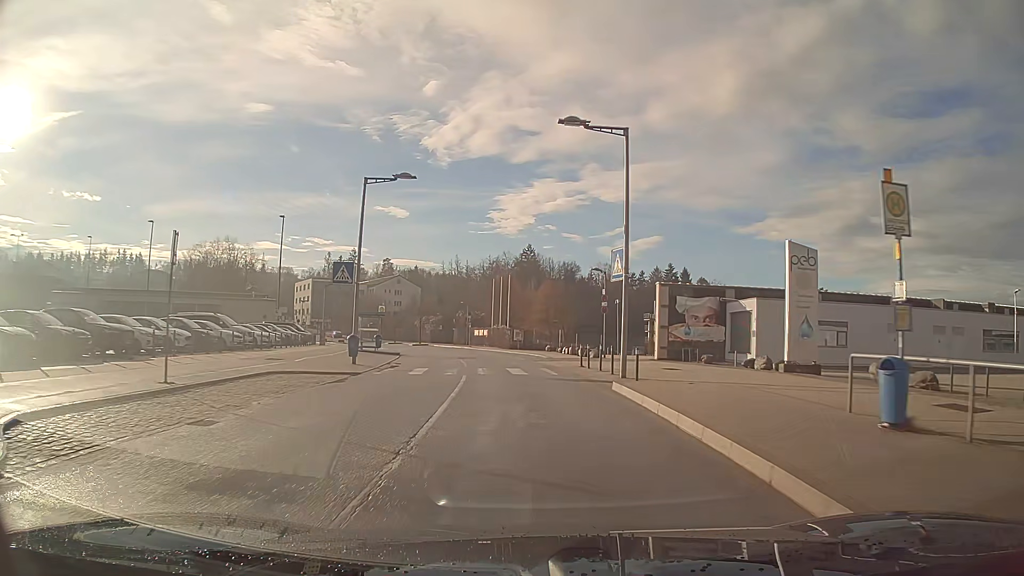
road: residential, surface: asphalt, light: Day
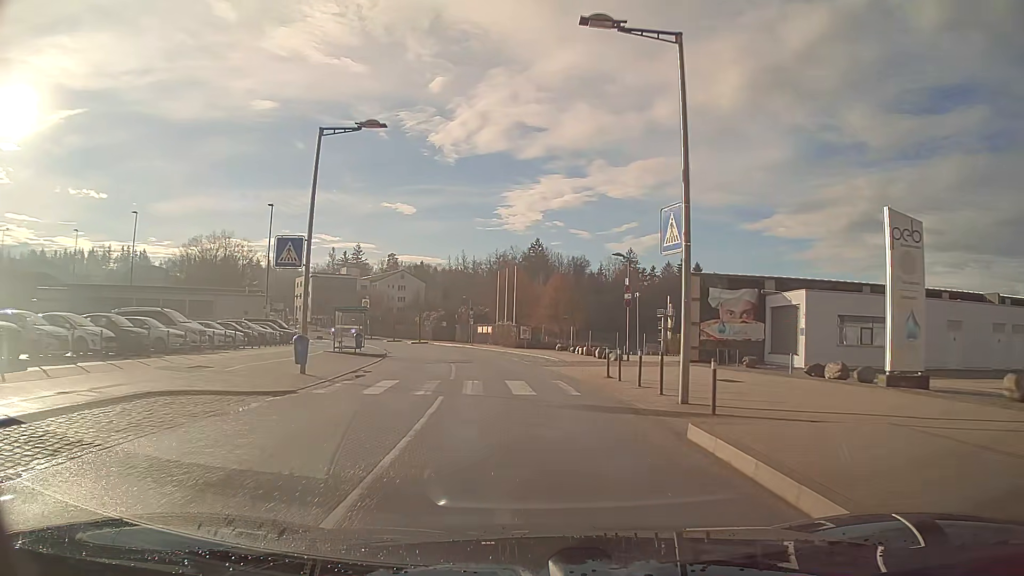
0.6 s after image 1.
(-0.1, +6.6) m; -1°
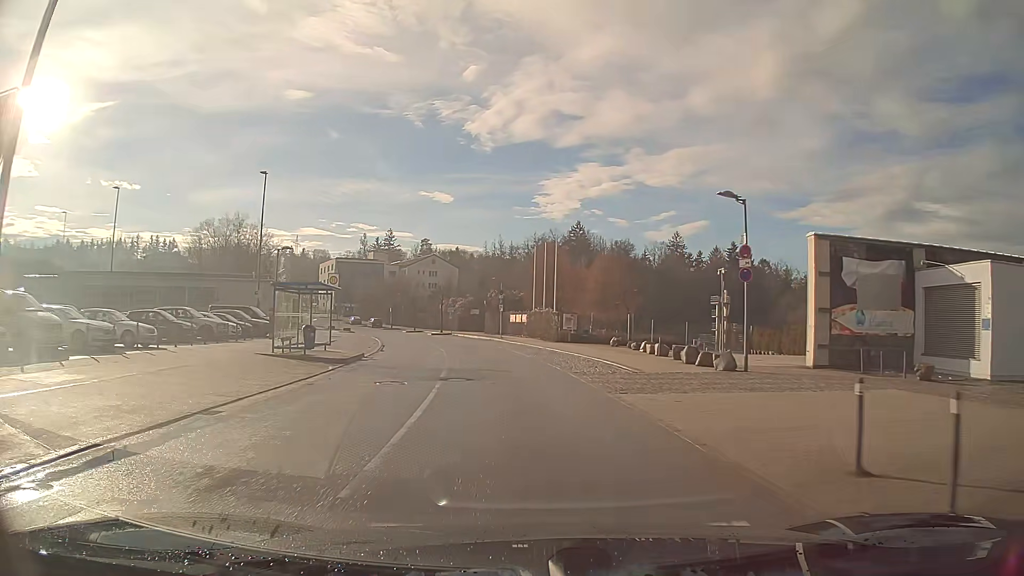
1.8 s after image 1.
(-0.4, +13.4) m; -3°
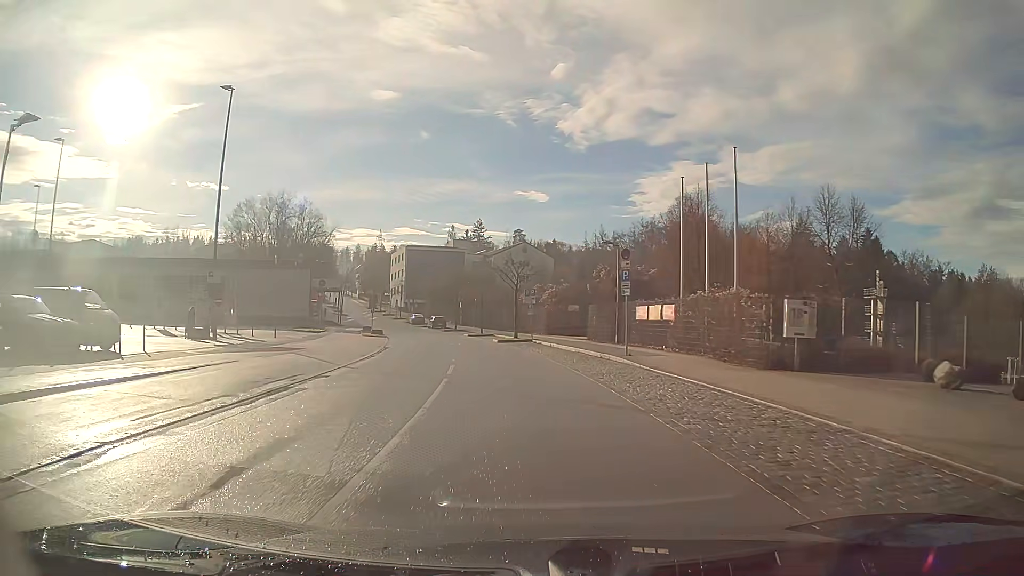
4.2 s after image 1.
(-2.0, +27.9) m; -9°
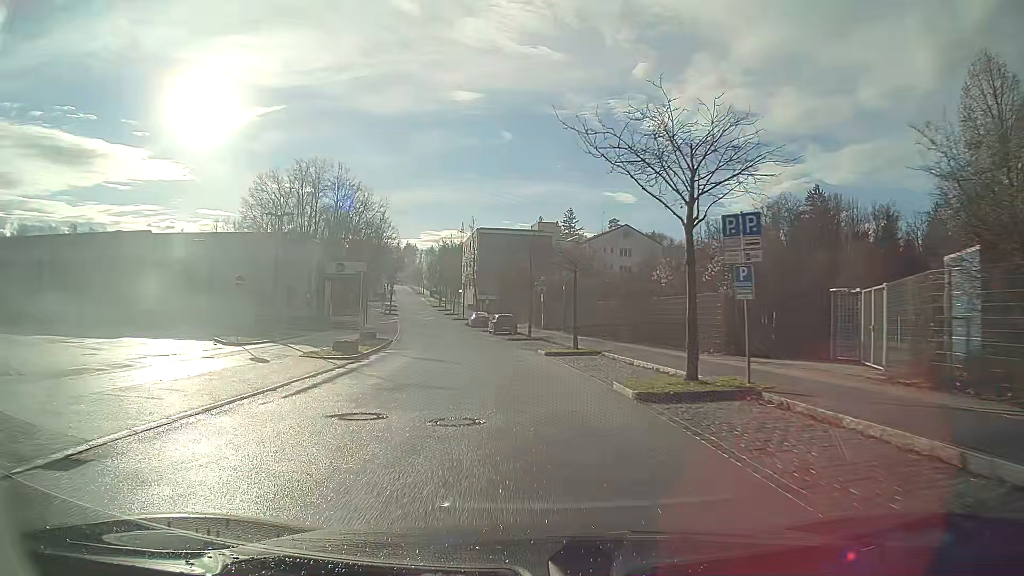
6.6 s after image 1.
(-2.1, +29.5) m; -8°
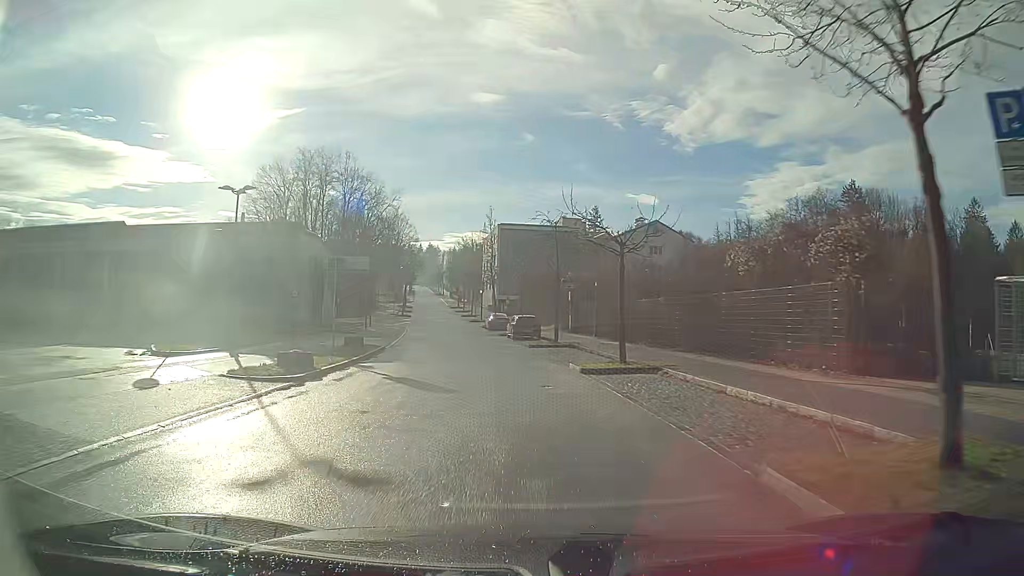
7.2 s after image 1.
(-0.1, +7.6) m; -2°
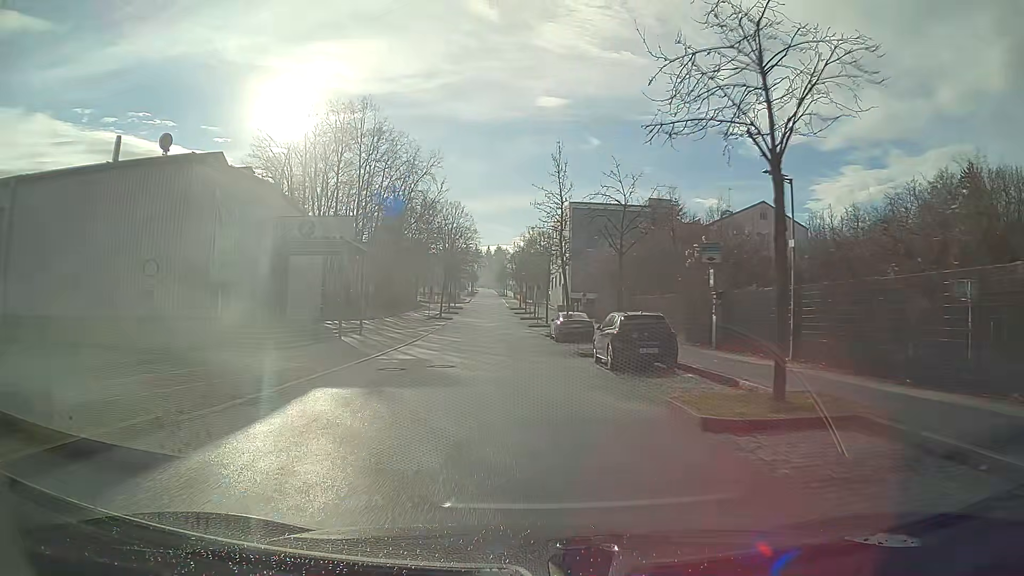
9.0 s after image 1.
(-1.2, +23.4) m; -6°
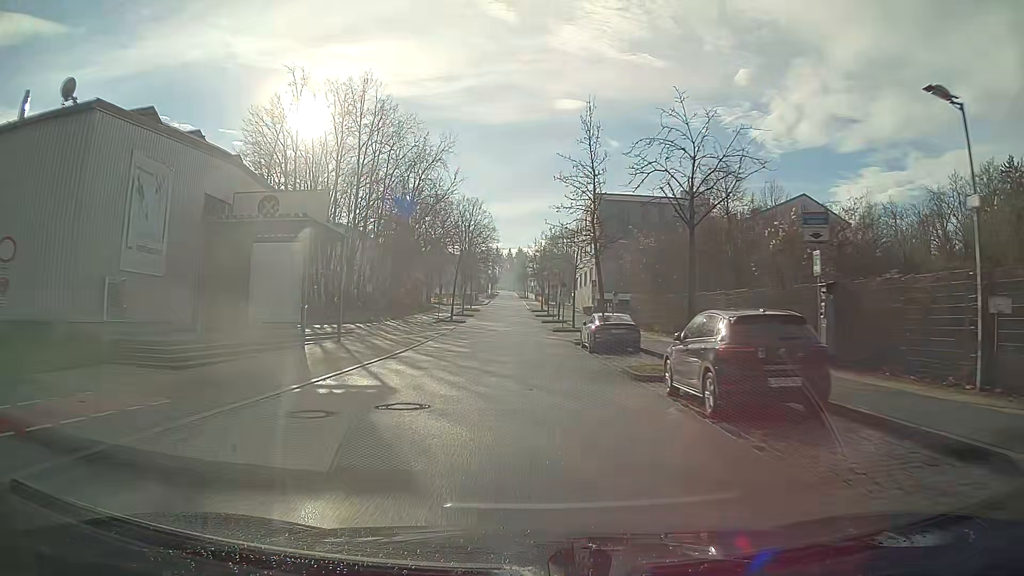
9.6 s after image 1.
(-0.1, +7.8) m; -1°
(0, +10) (0, +20) (0, +30) (-1, +40) (-1, +50) (-1, +60) (-1, +70) (-1, +80) (-2, +90) (-2, +100) m
